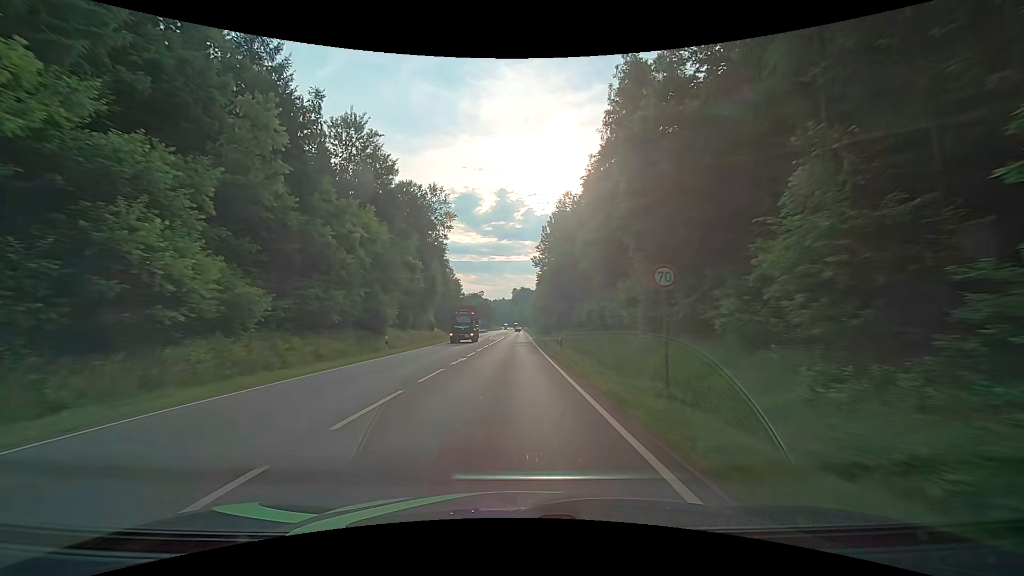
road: secondary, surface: asphalt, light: Day
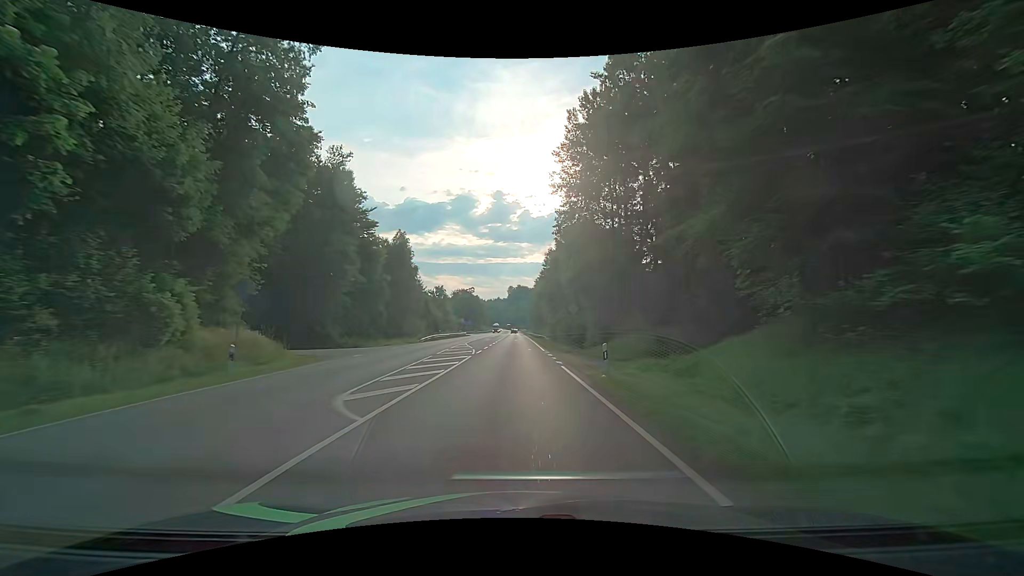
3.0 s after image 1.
(0.0, +53.7) m; +1°
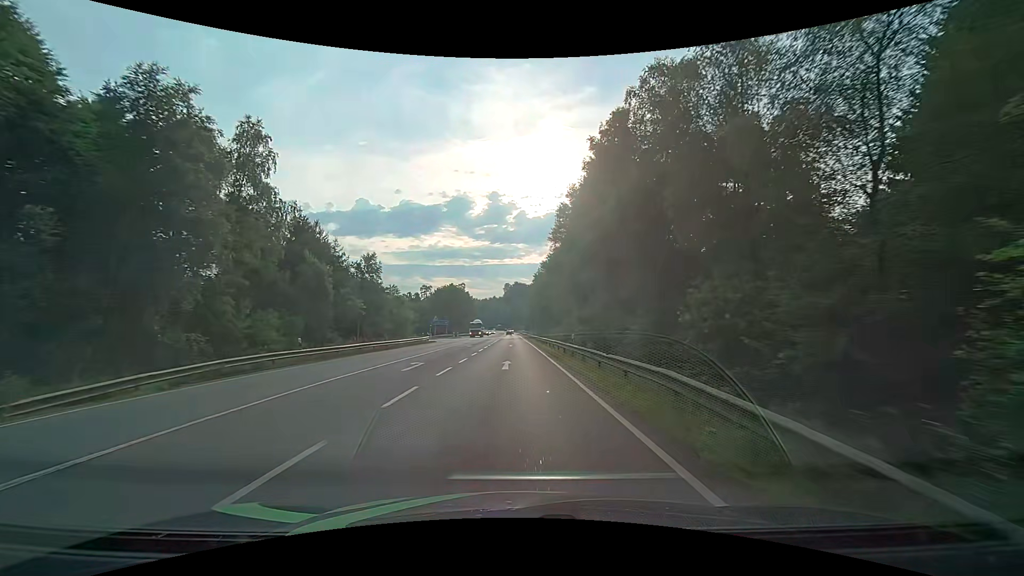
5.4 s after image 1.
(-0.1, +42.9) m; 0°
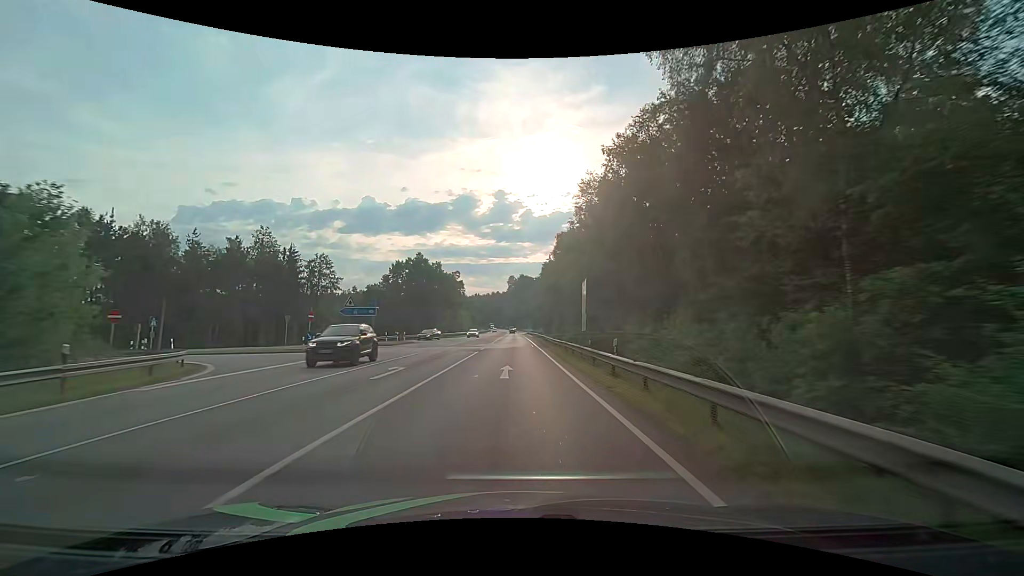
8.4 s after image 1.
(-0.6, +53.7) m; -1°
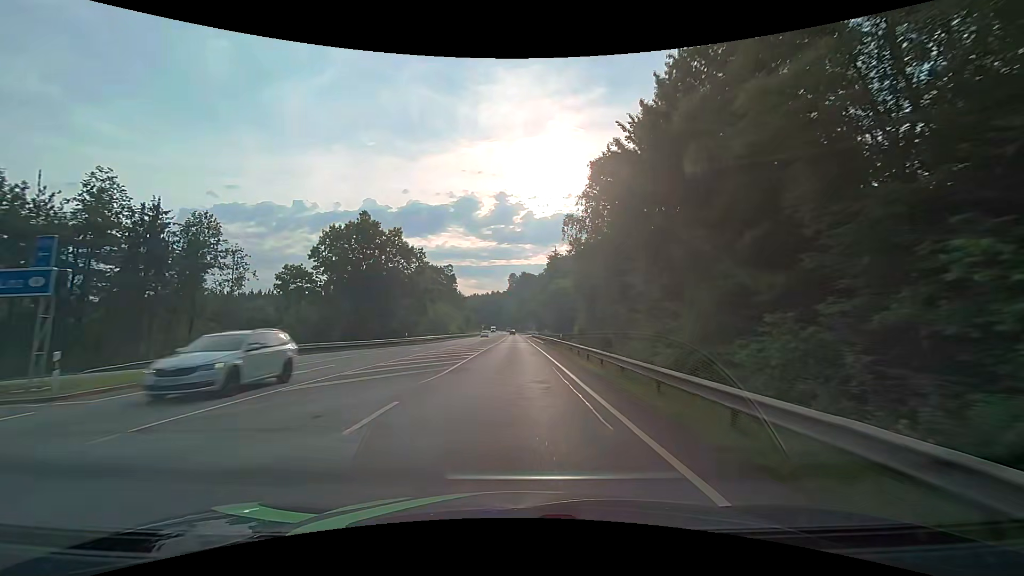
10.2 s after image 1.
(-0.2, +32.3) m; 0°
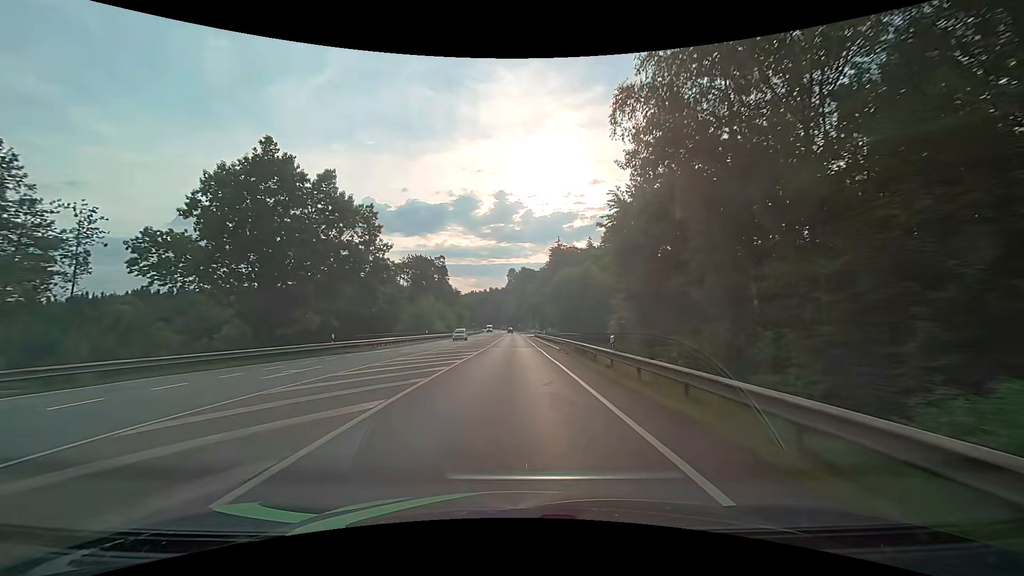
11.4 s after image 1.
(-0.1, +21.5) m; 0°
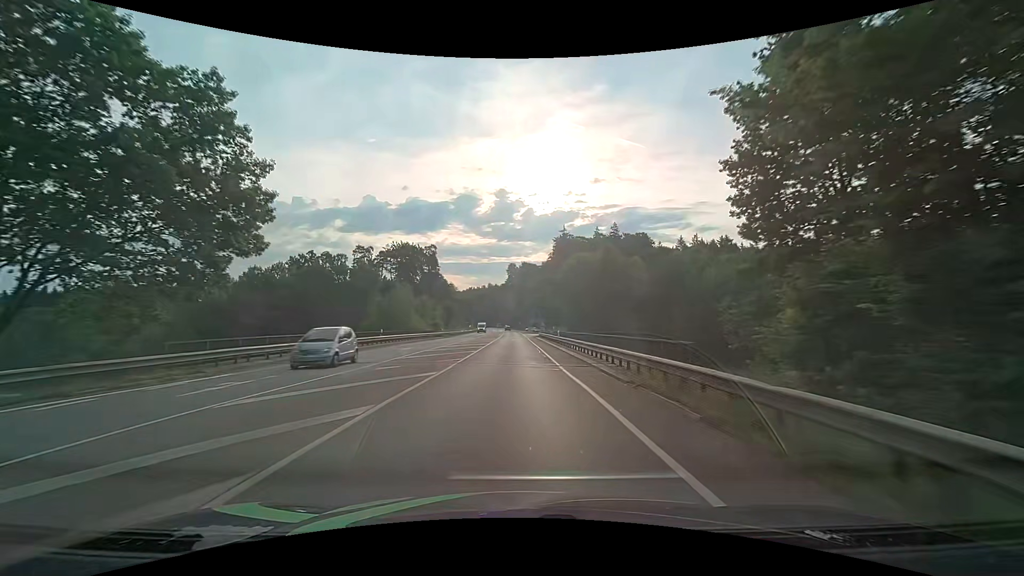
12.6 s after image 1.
(0.0, +21.5) m; 0°
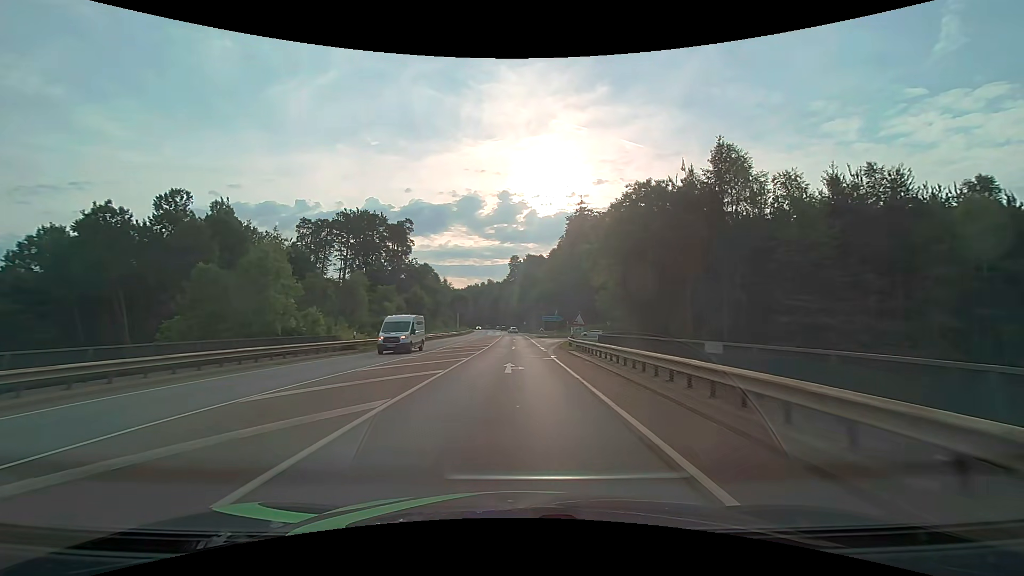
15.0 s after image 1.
(0.0, +43.1) m; 0°
(0, +10) (0, +20) (0, +30) (0, +40) (0, +50) (0, +60) (0, +70) (-1, +80) (-1, +90) (-1, +100) m
